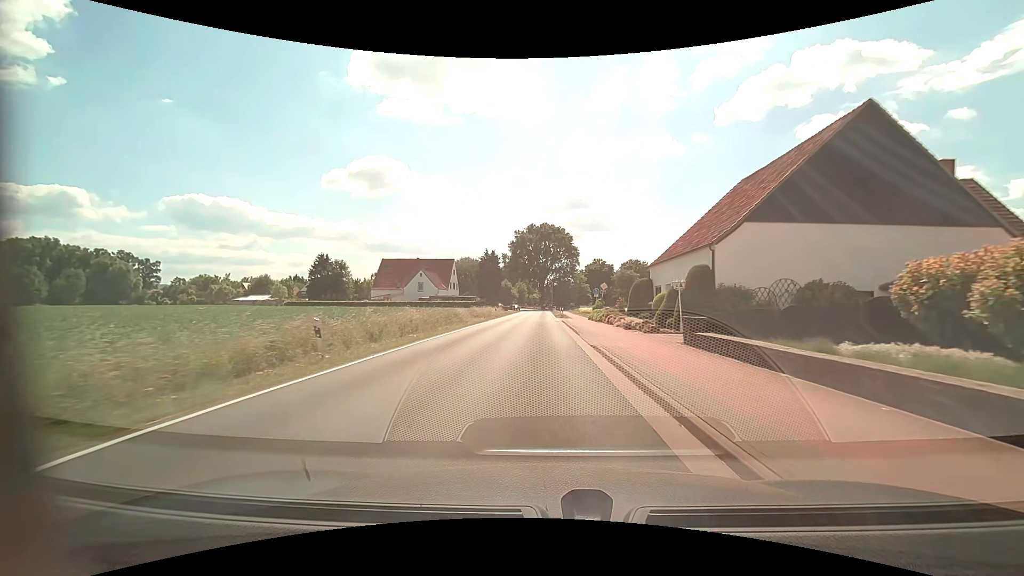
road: tertiary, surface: asphalt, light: Day
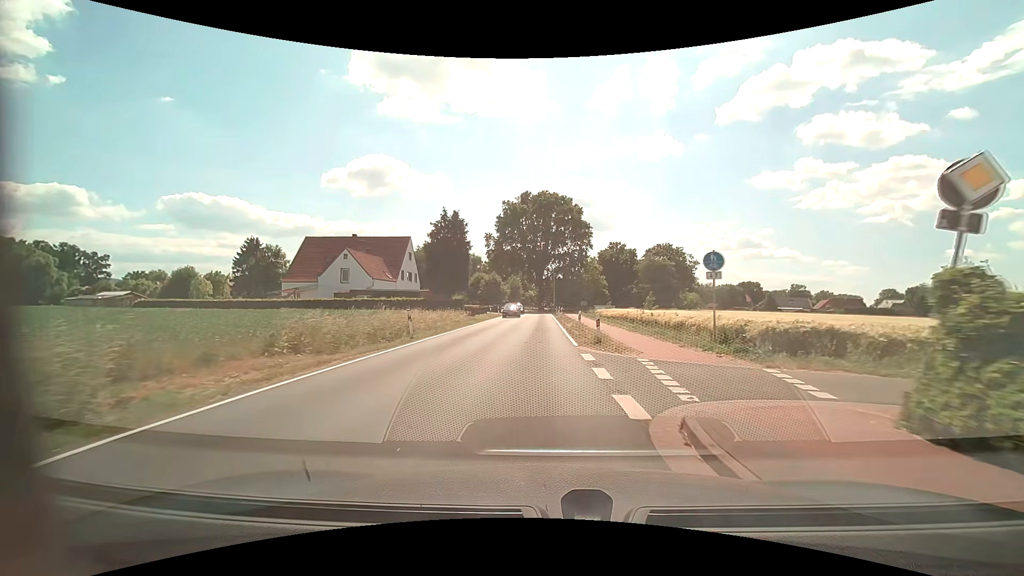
(0.0, +35.1) m; 0°
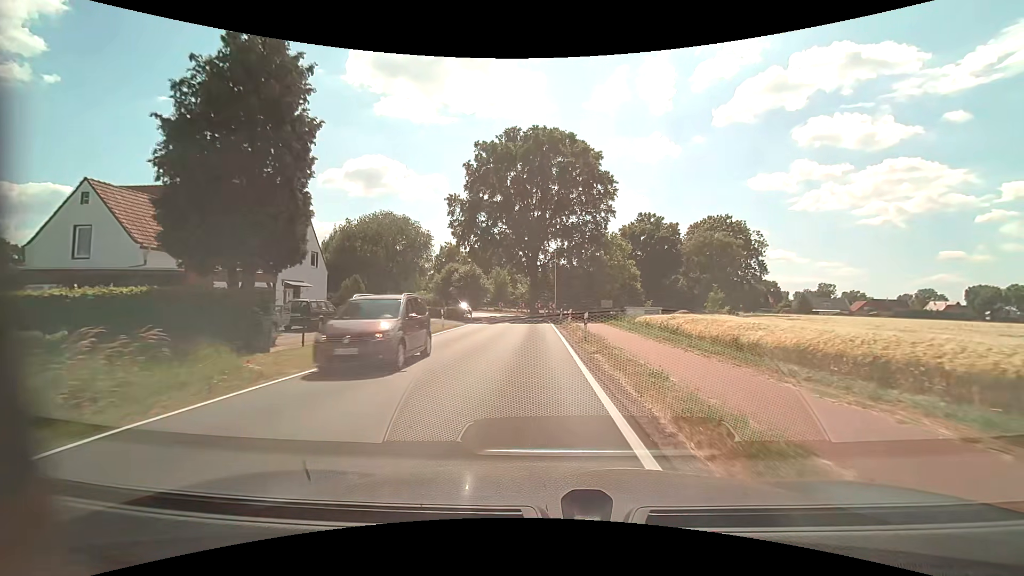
(+0.3, +33.1) m; +1°
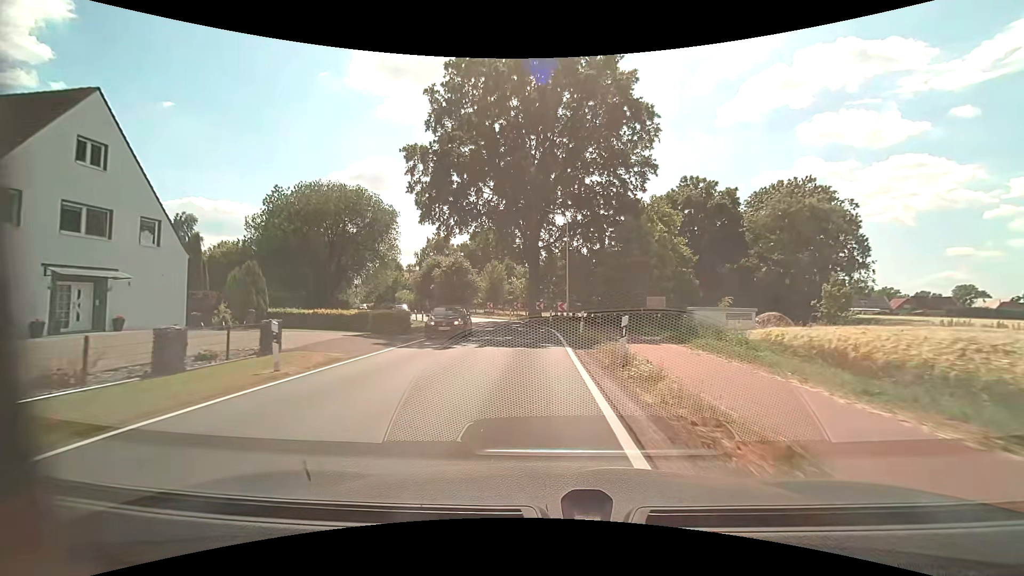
(0.0, +19.0) m; -1°
(0, +10) (0, +20) (-1, +30) (-3, +40) (-7, +49) (-11, +58) (-16, +67) (-21, +76) (-25, +85) (-30, +93) m
